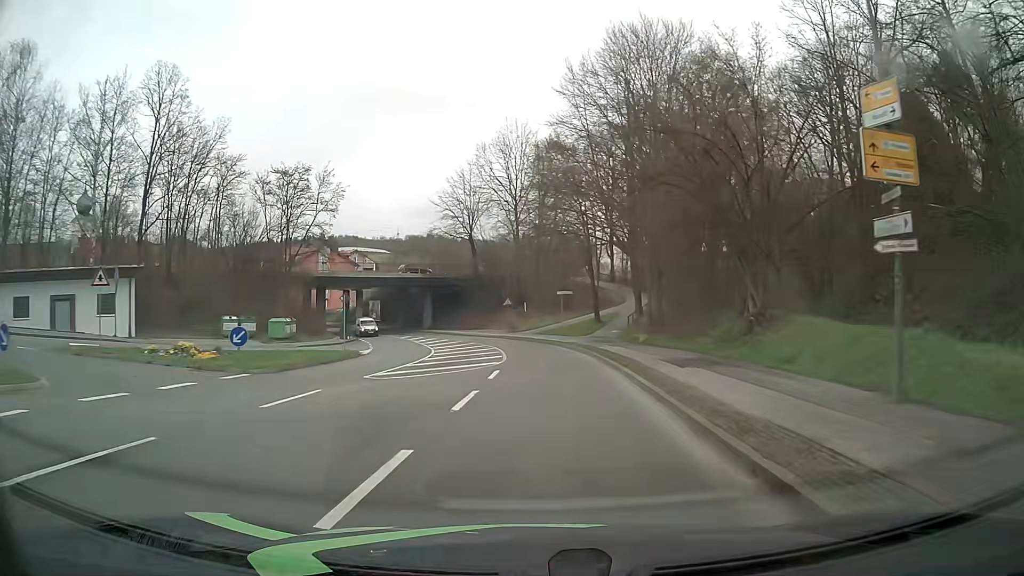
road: unclassified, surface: asphalt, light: Day
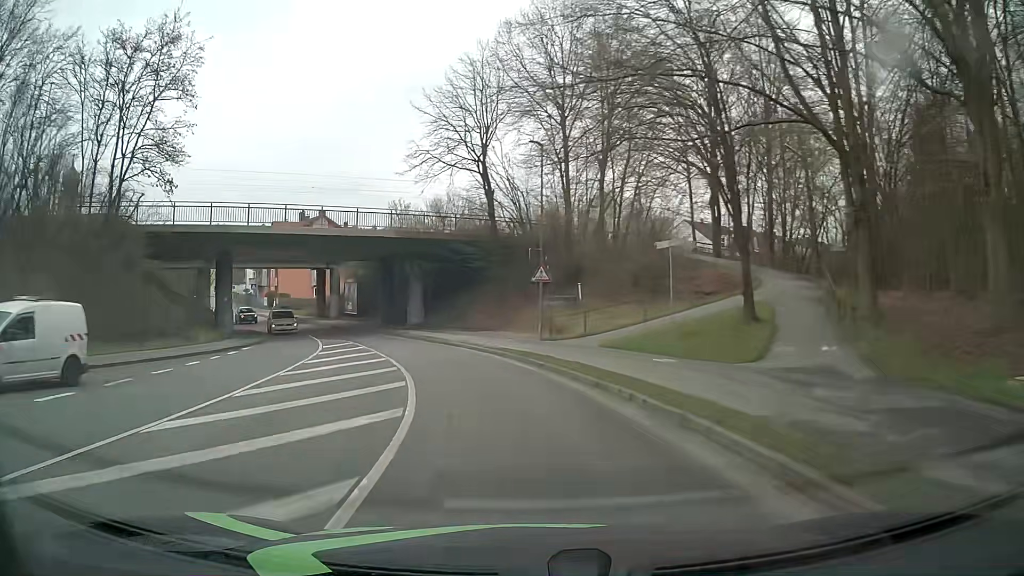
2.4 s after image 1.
(-0.1, +31.1) m; -4°
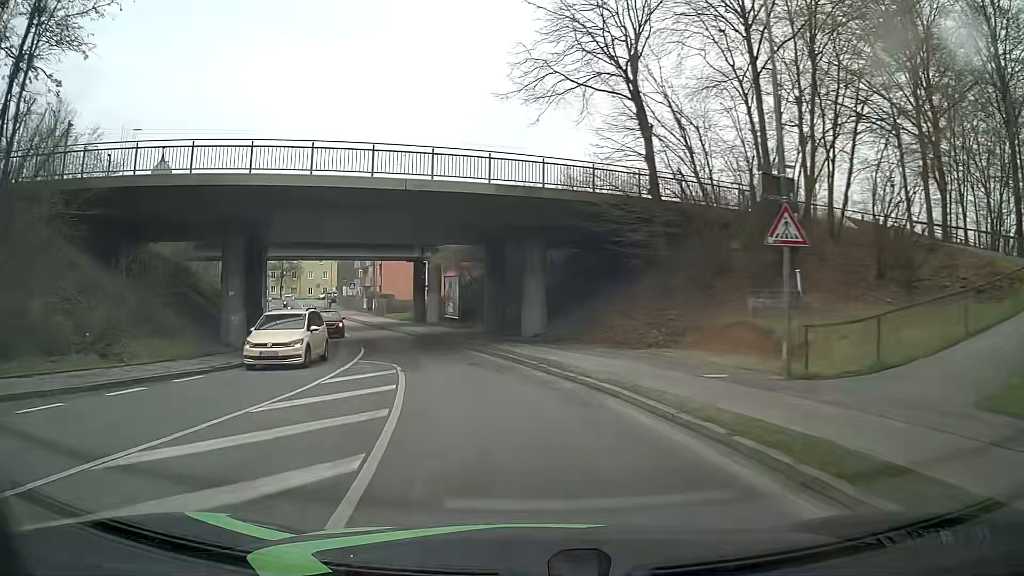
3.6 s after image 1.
(-1.5, +15.1) m; -11°
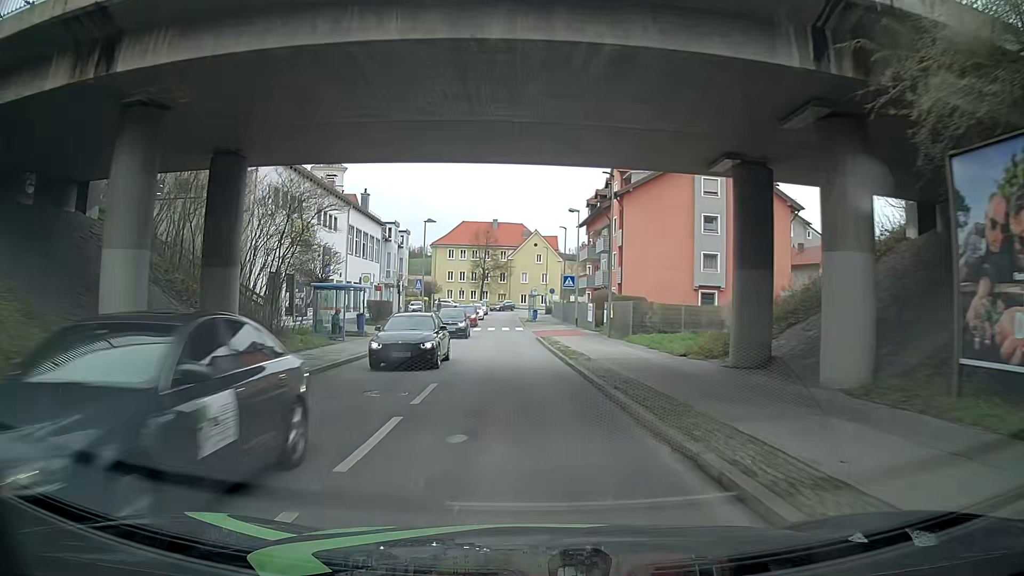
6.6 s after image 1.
(-7.7, +36.7) m; -15°
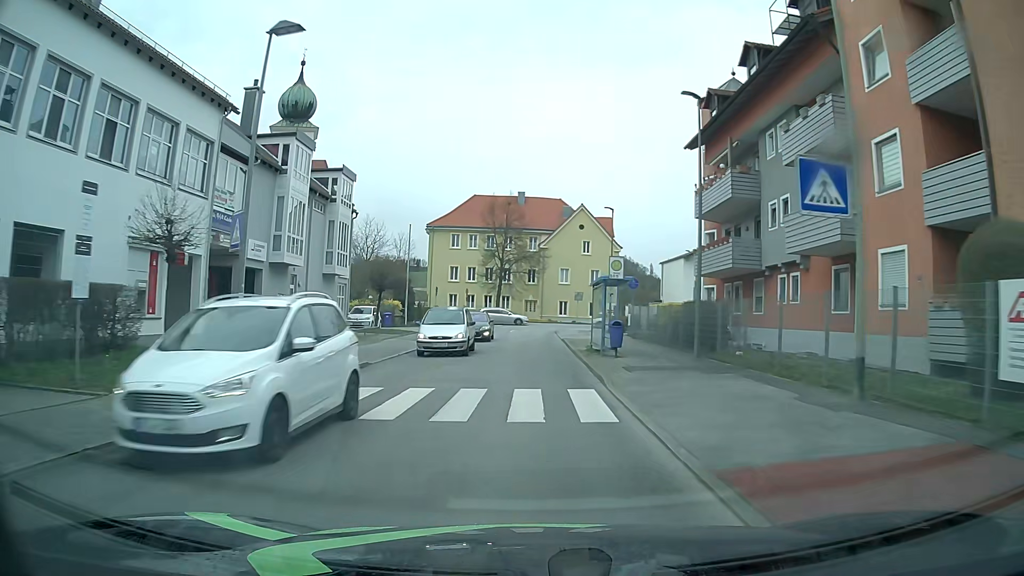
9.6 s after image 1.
(-4.6, +37.6) m; -9°
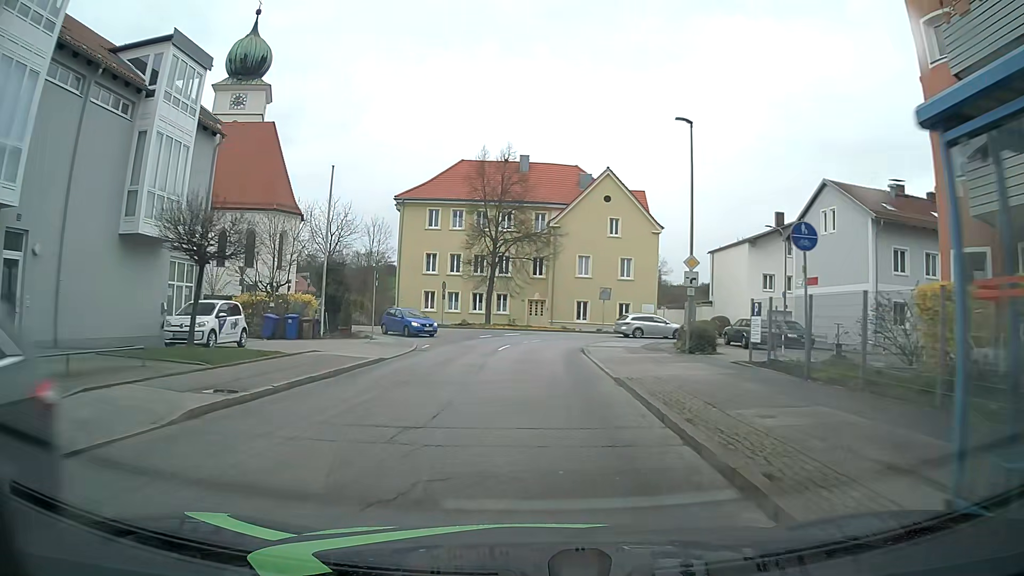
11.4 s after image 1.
(0.0, +21.1) m; -1°
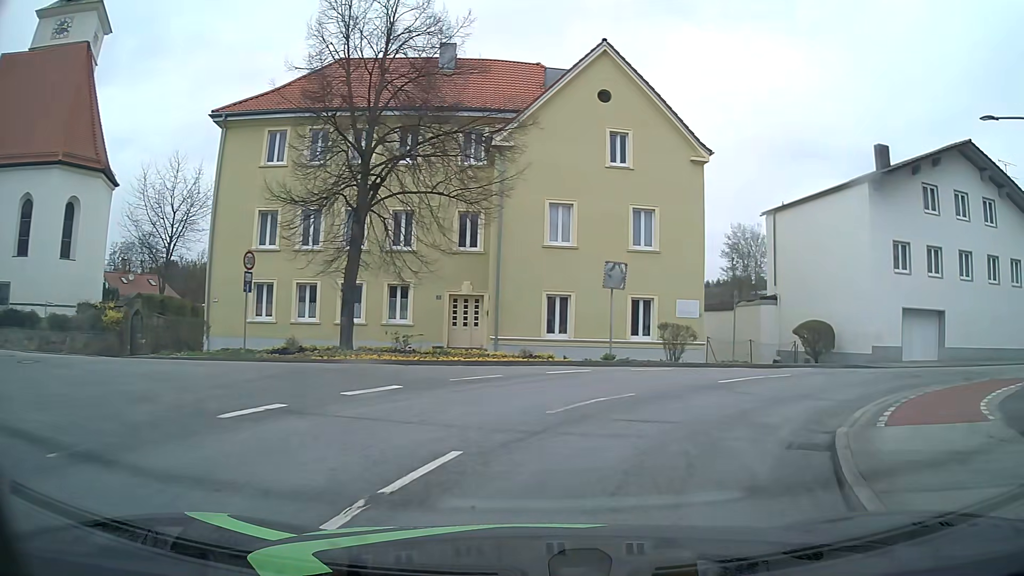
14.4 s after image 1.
(+0.6, +26.9) m; +5°
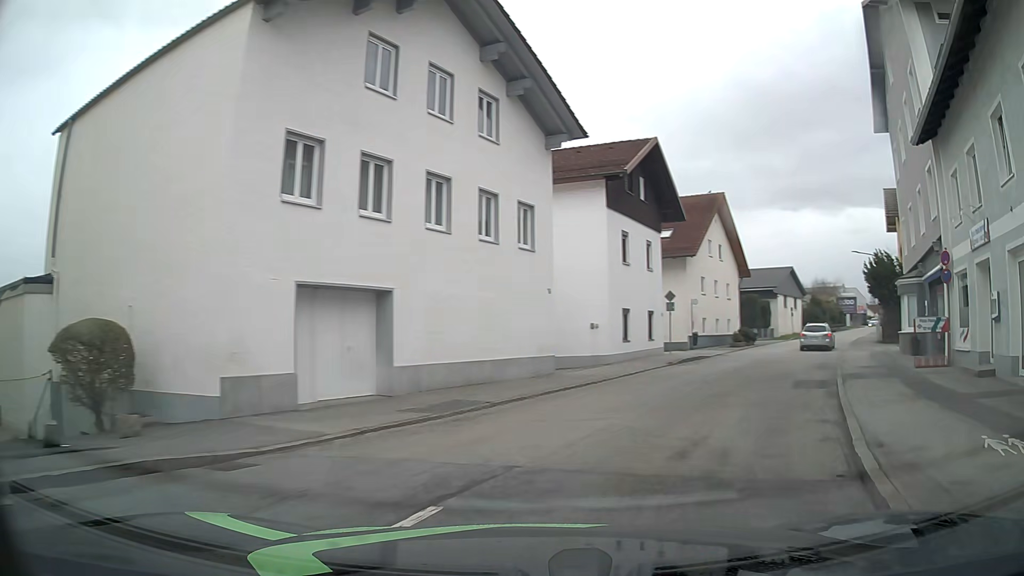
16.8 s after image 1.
(+7.3, +15.9) m; +55°
